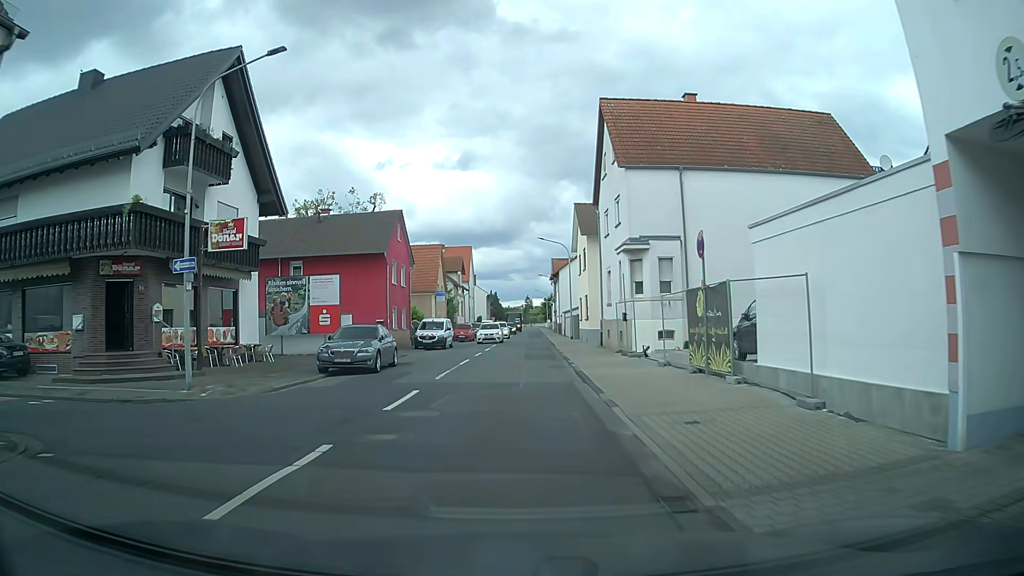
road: tertiary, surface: asphalt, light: Day
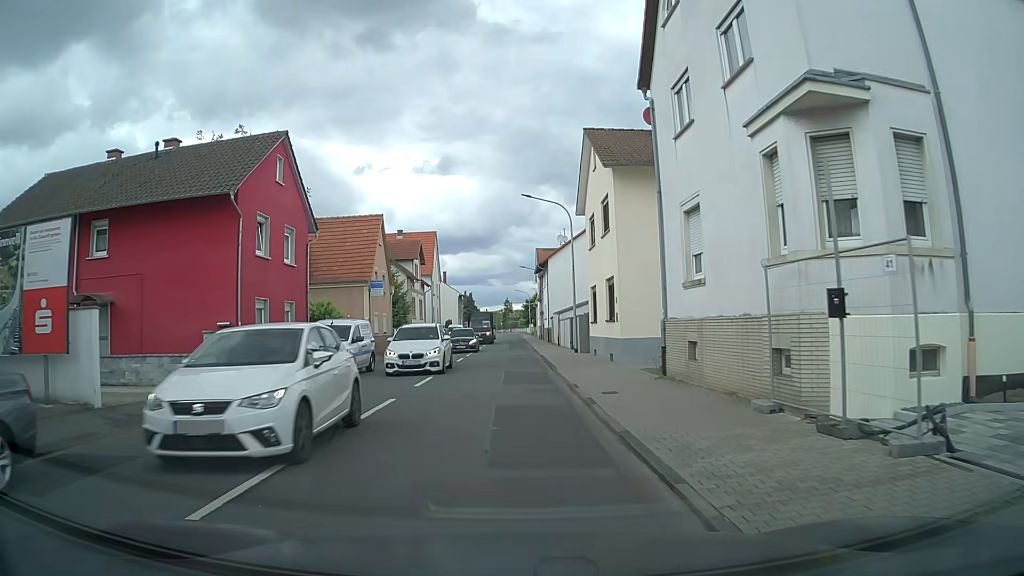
(+0.5, +18.4) m; +2°
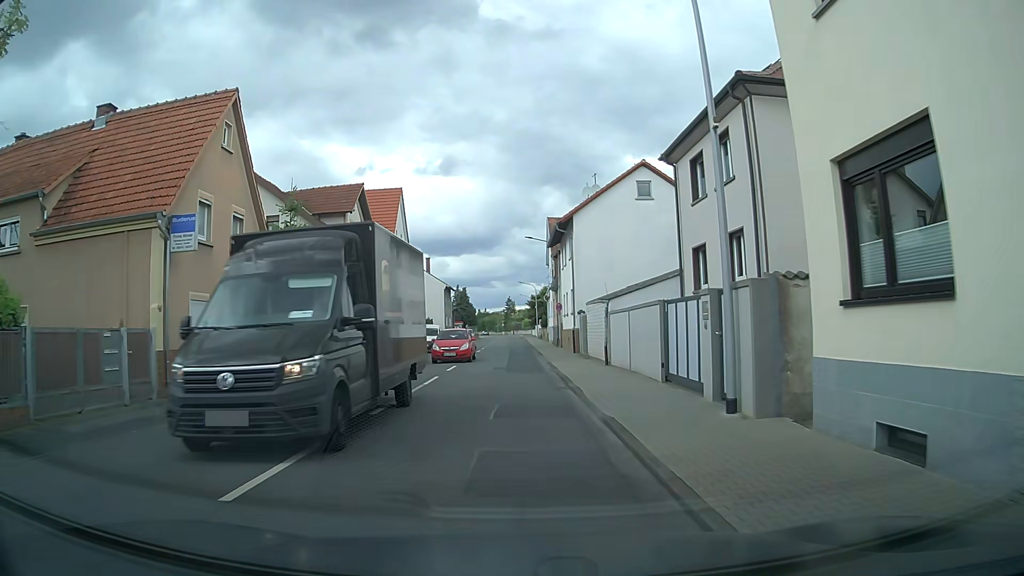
(-0.1, +23.1) m; -1°
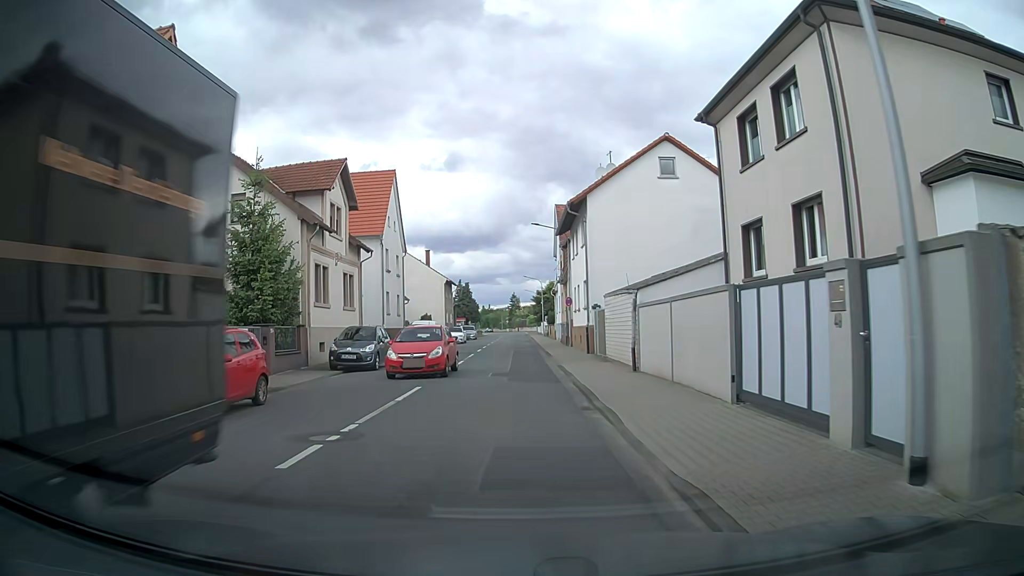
(+0.1, +4.6) m; +1°
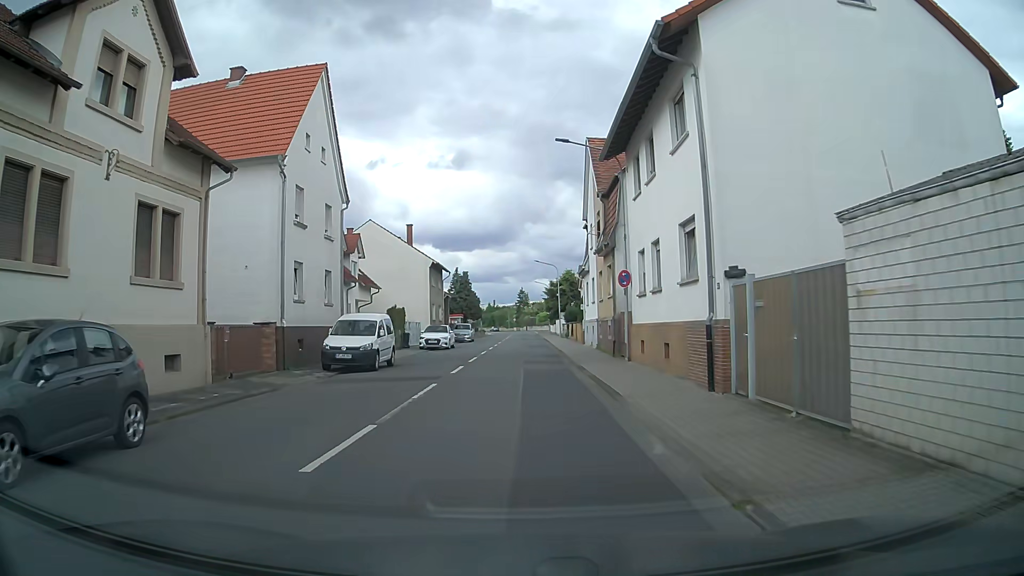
(-0.3, +18.5) m; 0°
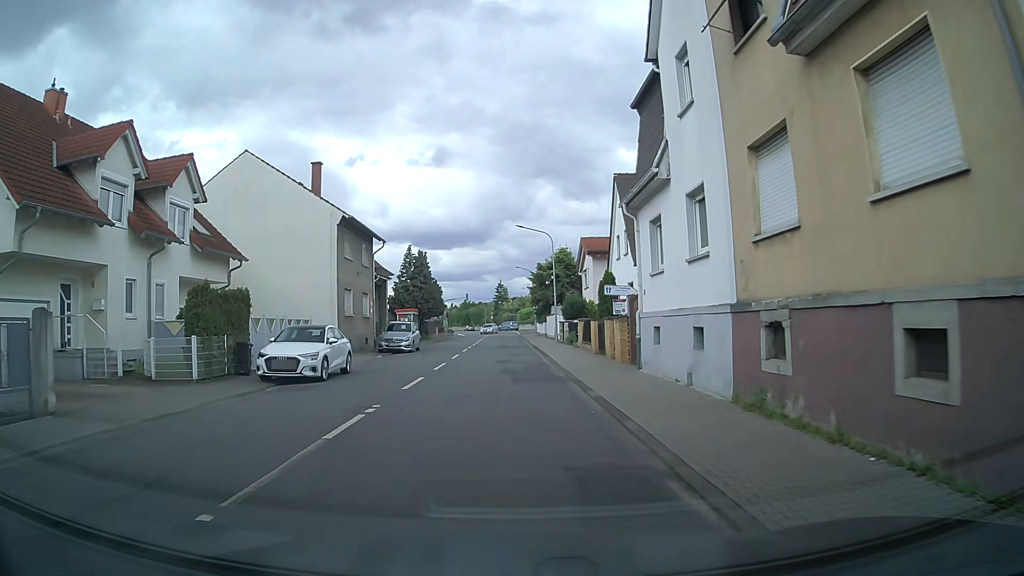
(+0.1, +23.1) m; +1°
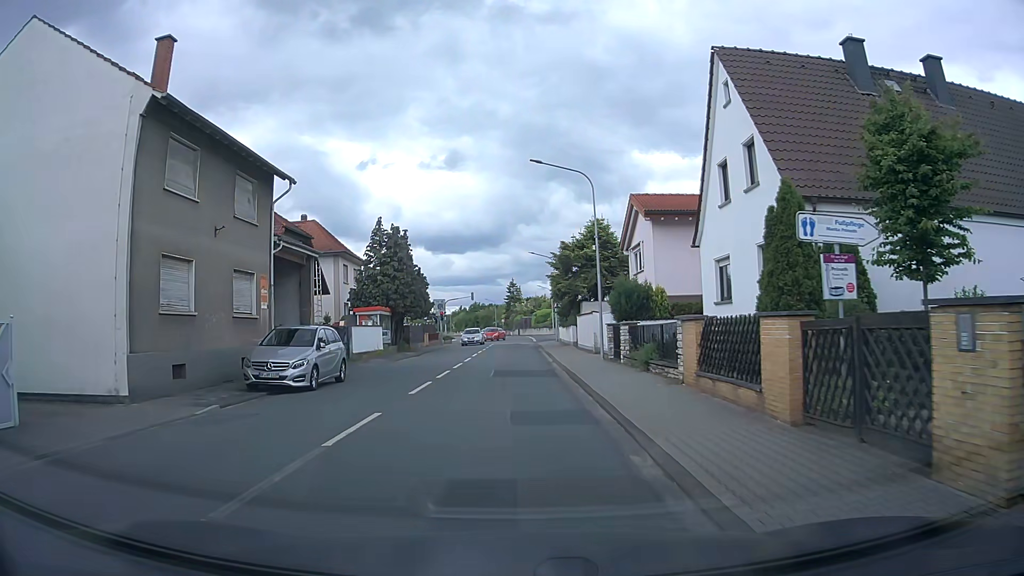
(-0.2, +18.5) m; -1°
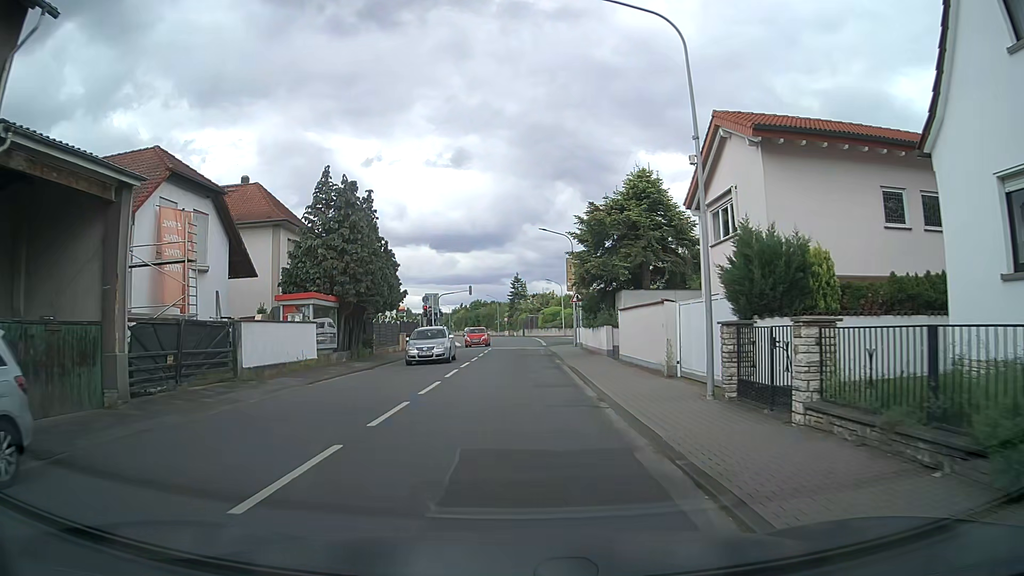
(-0.1, +13.9) m; 0°
(0, +10) (0, +20) (0, +30) (0, +40) (0, +50) (+1, +60) (+1, +70) (+1, +80) (0, +90) (-3, +100) m
